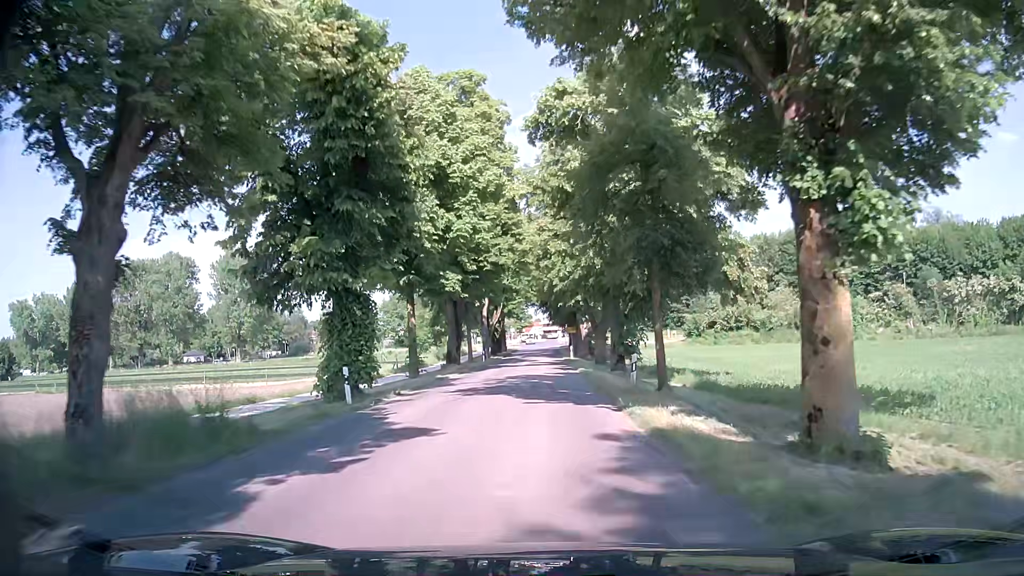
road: tertiary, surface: asphalt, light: Day
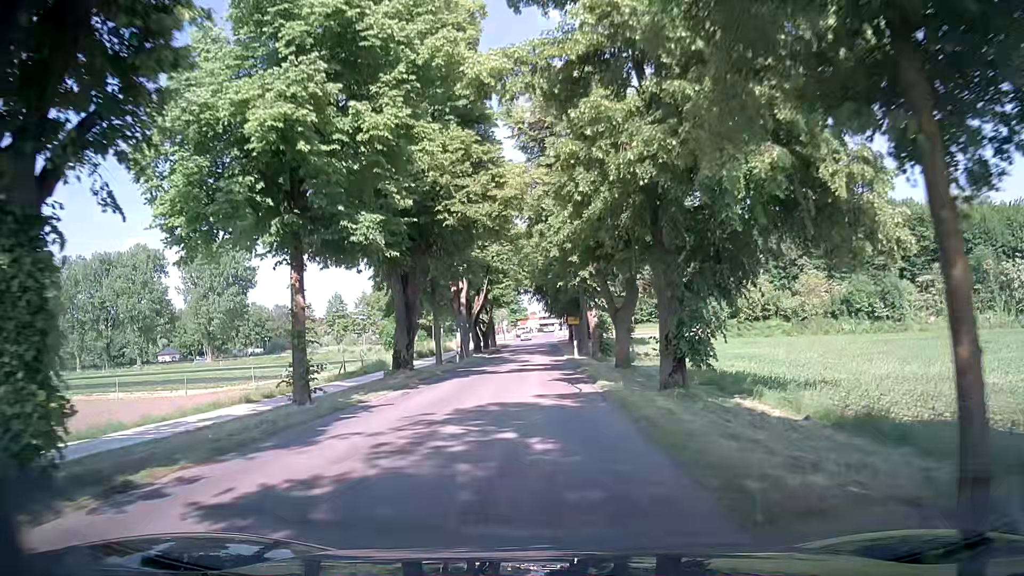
(0.0, +14.8) m; +1°
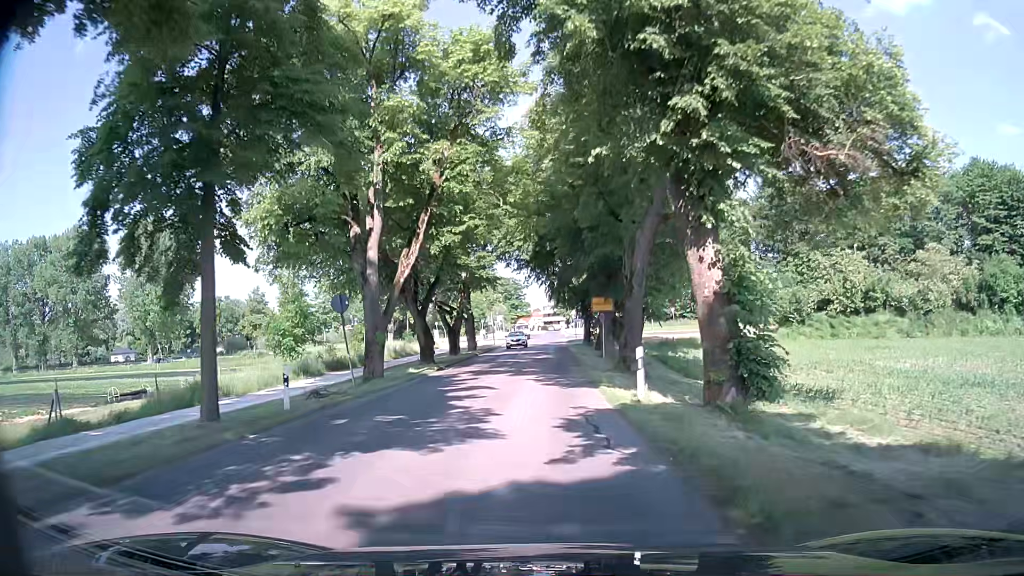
(+0.1, +29.0) m; 0°
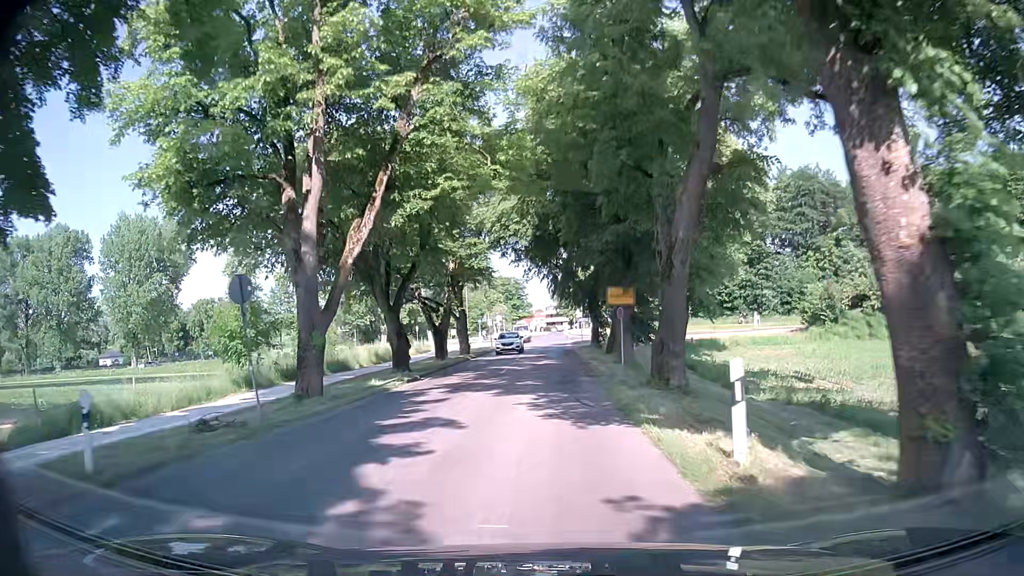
(0.0, +7.1) m; 0°
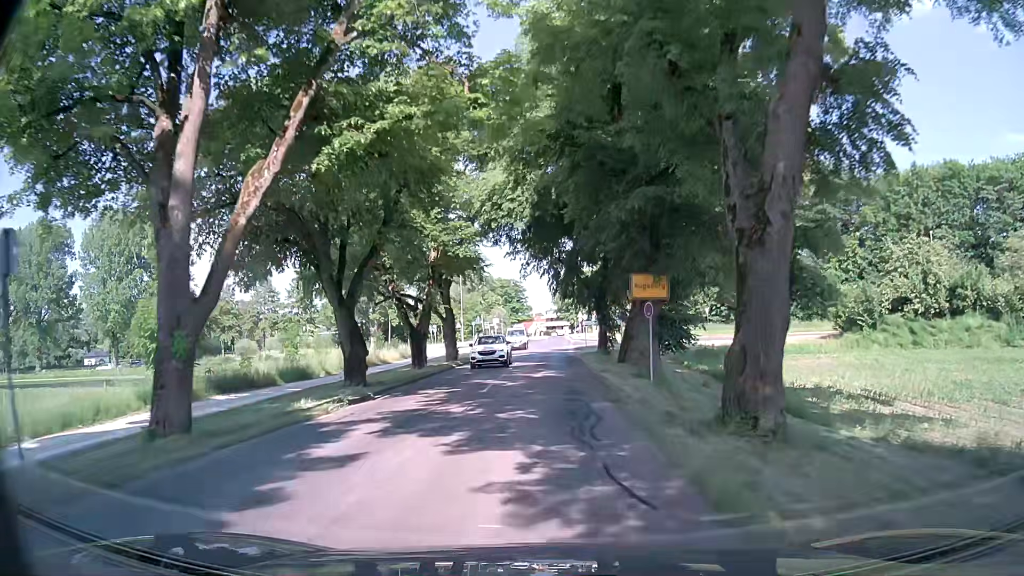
(0.0, +7.1) m; 0°
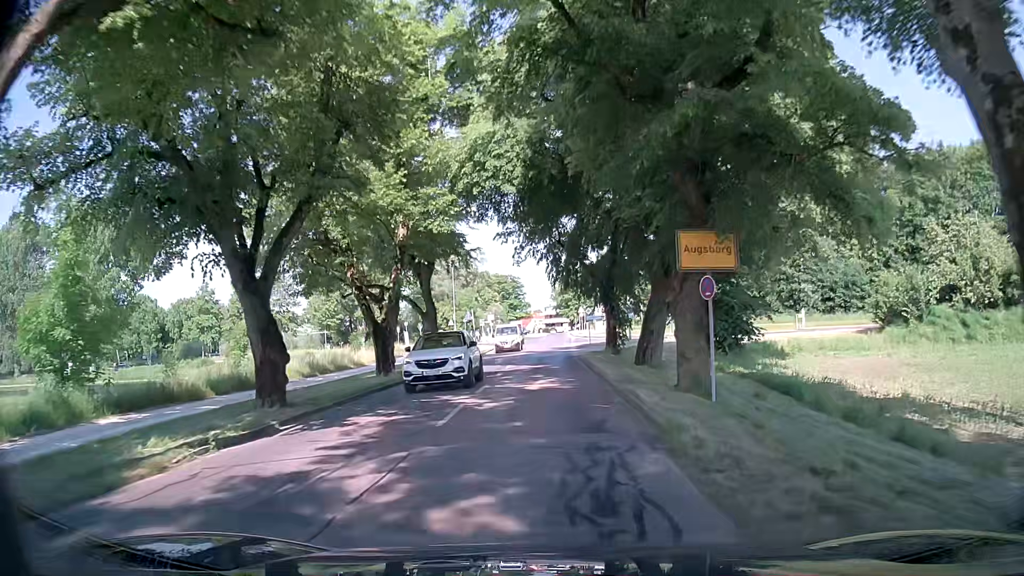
(0.0, +7.0) m; +1°
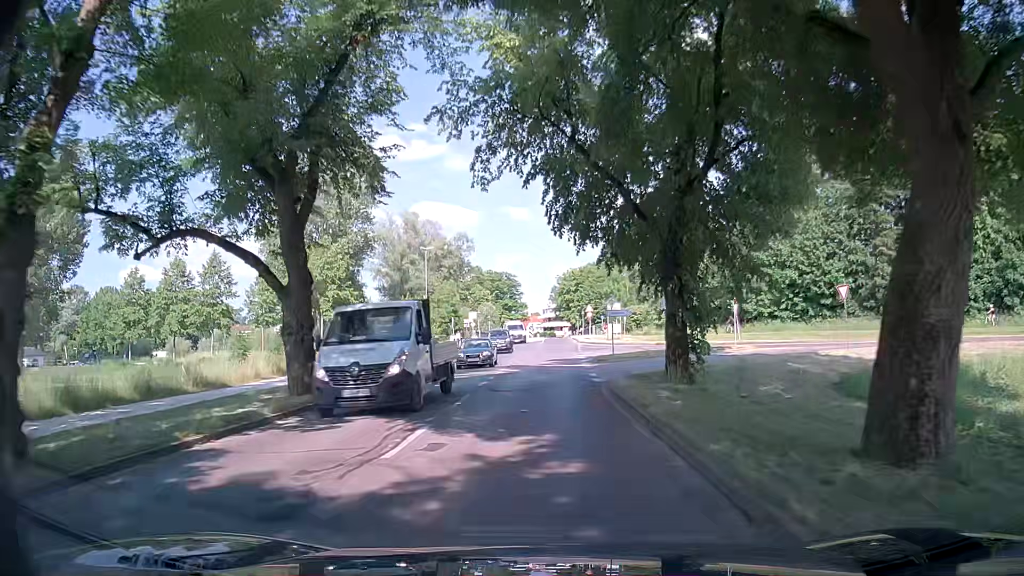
(-0.2, +20.7) m; -2°
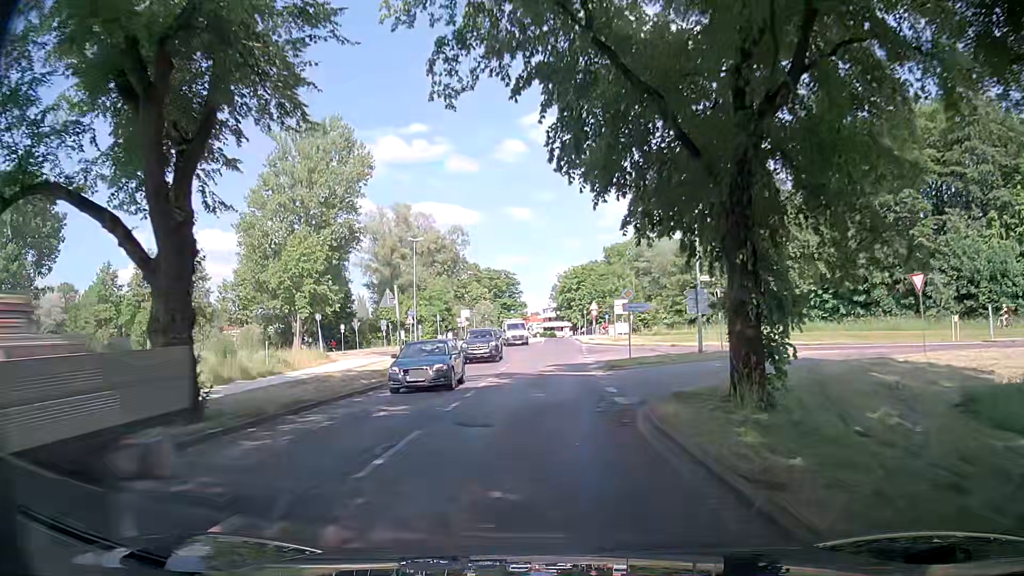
(+0.1, +6.8) m; +1°
